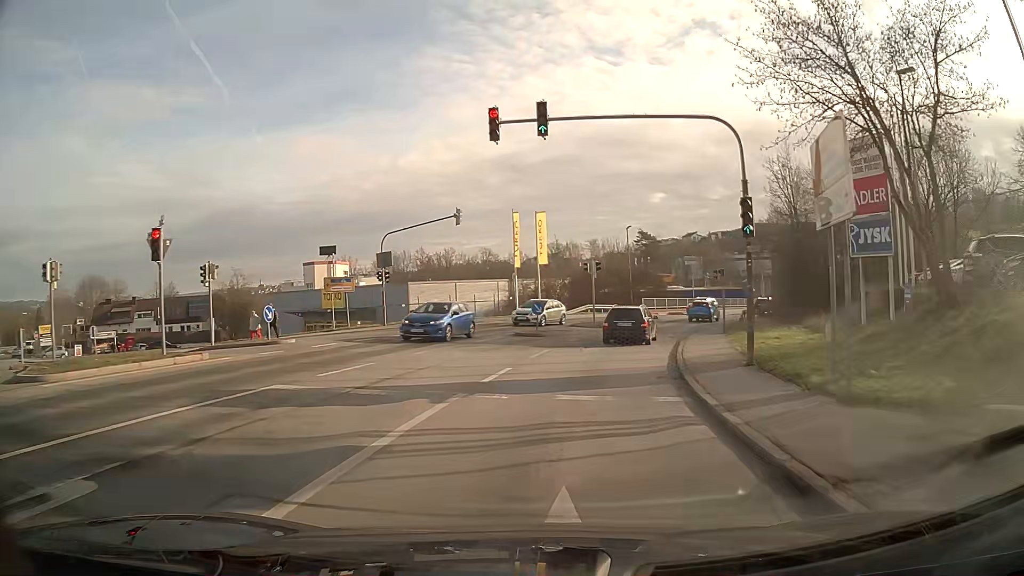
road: tertiary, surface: asphalt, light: Day
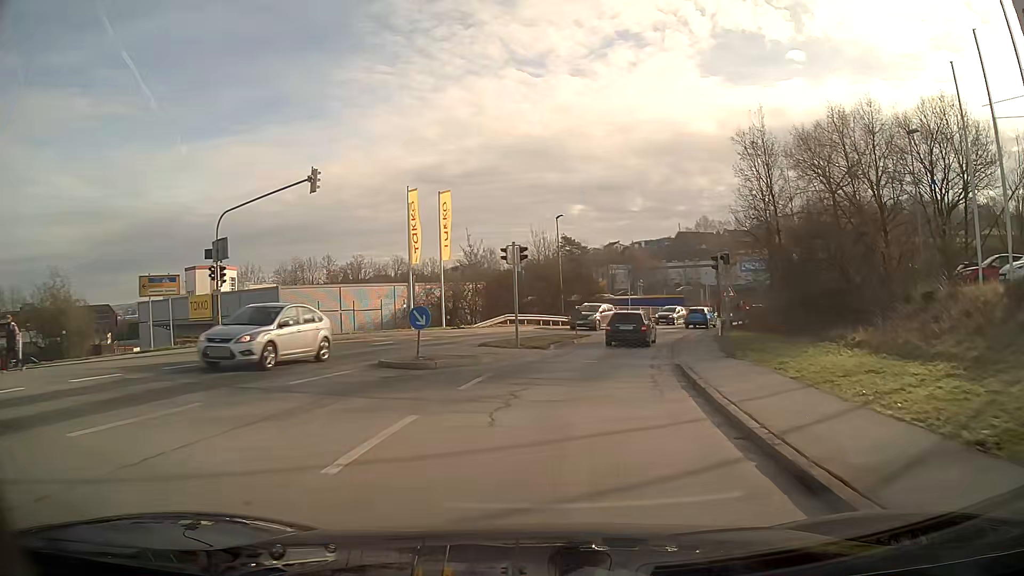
(+0.8, +12.8) m; +7°
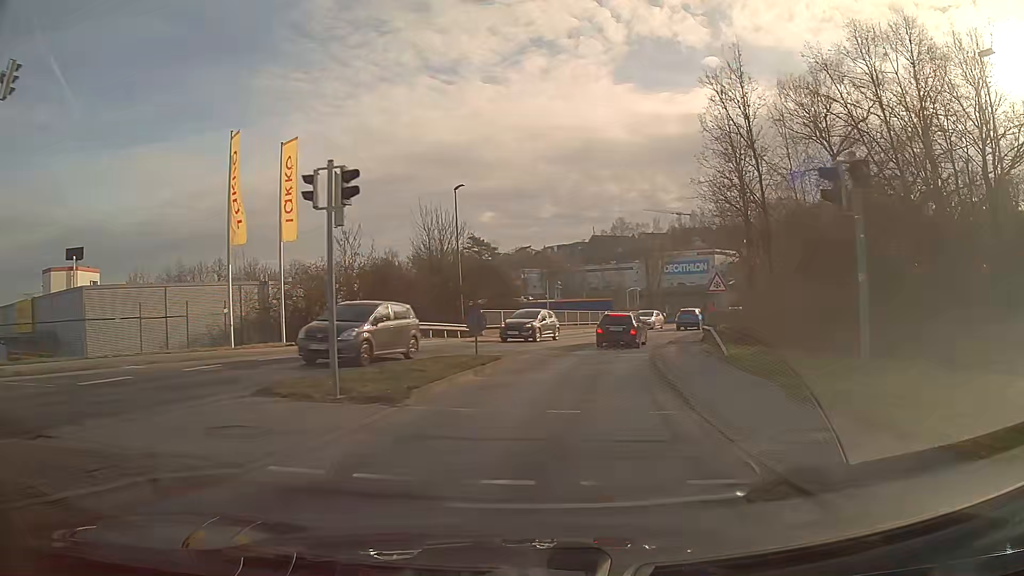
(+0.8, +13.3) m; +7°
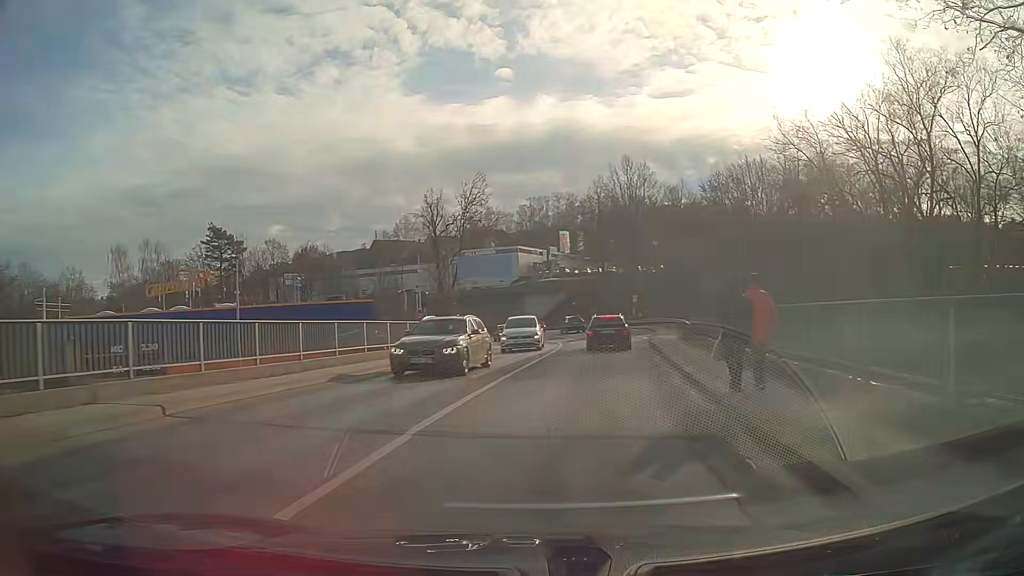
(+5.2, +34.2) m; +18°
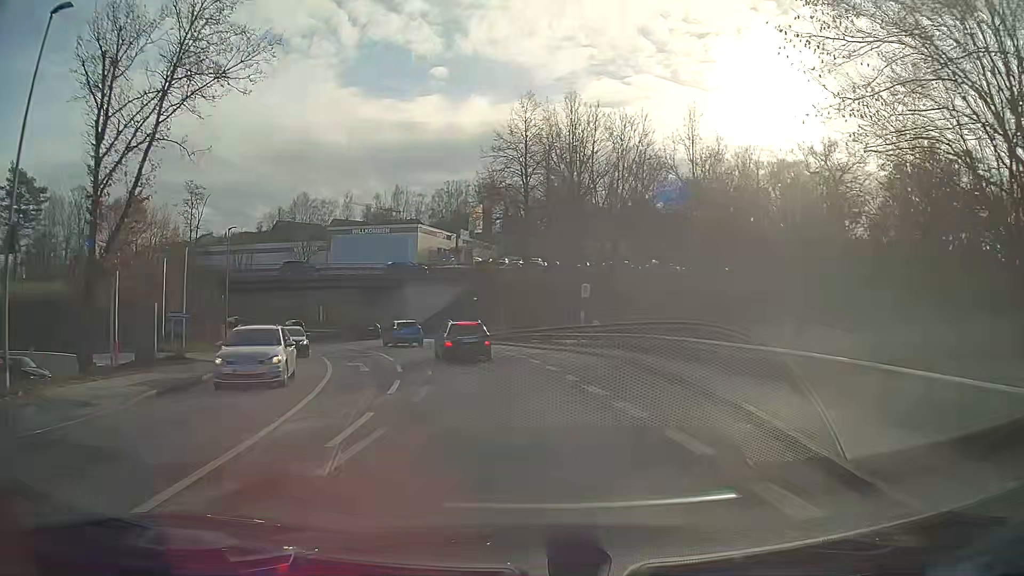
(+2.7, +34.6) m; +4°
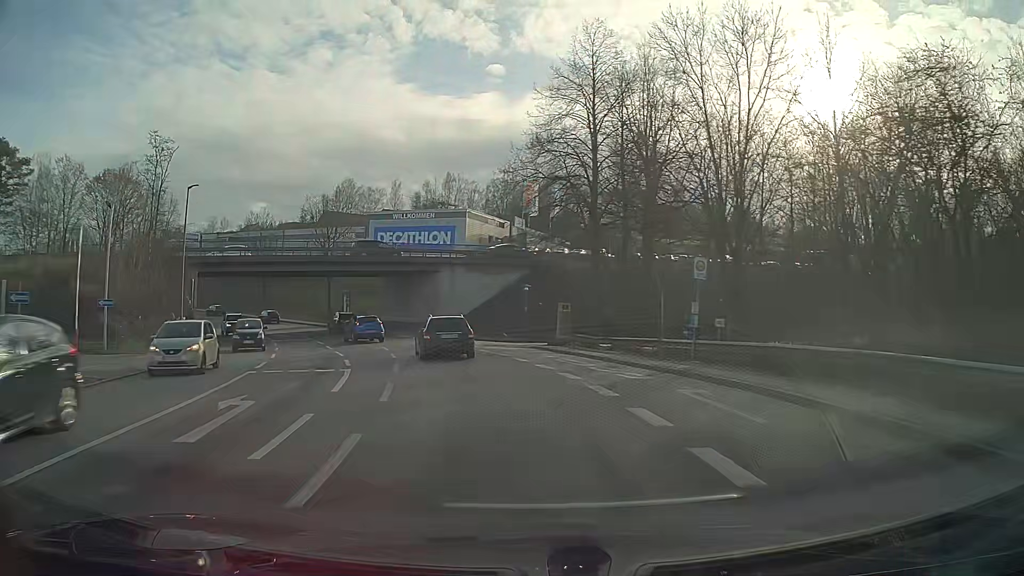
(-0.6, +13.5) m; -6°
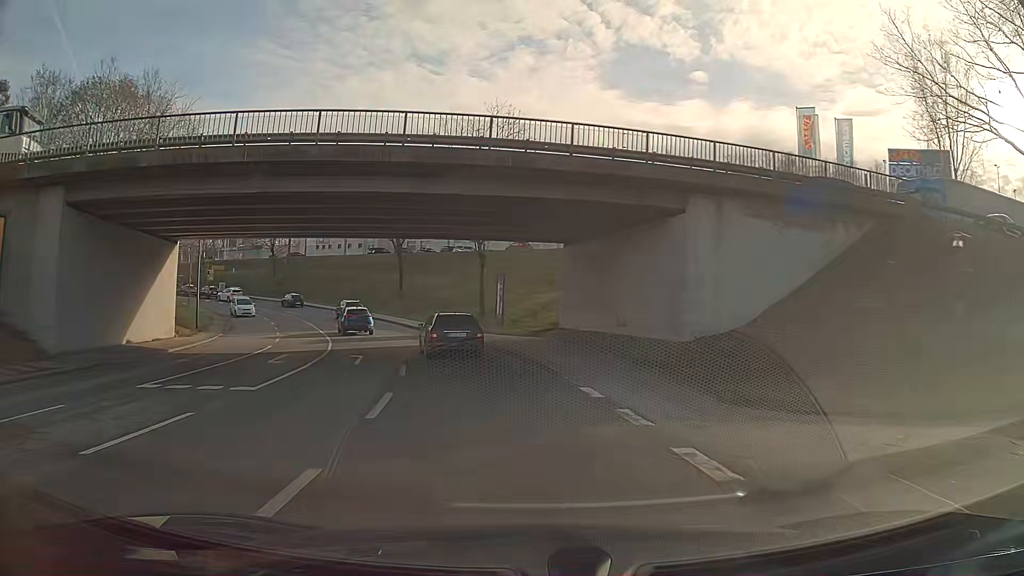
(-5.0, +31.9) m; -18°
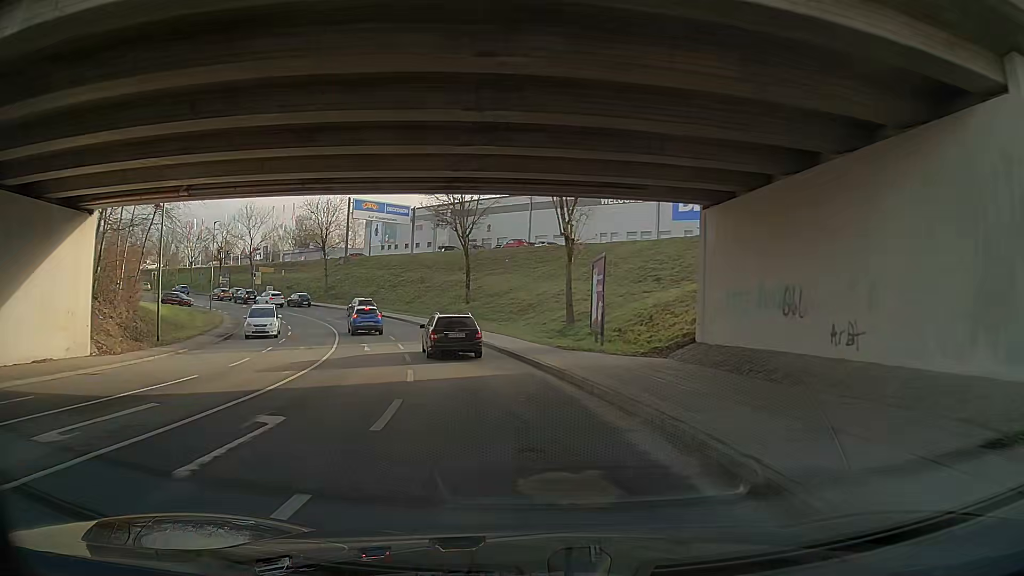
(-0.9, +13.2) m; -8°
(-1, +10) (-2, +20) (-4, +30) (-7, +39) (-10, +49) (-15, +57) (-21, +66) (-27, +73) (-34, +80) (-42, +87) m
